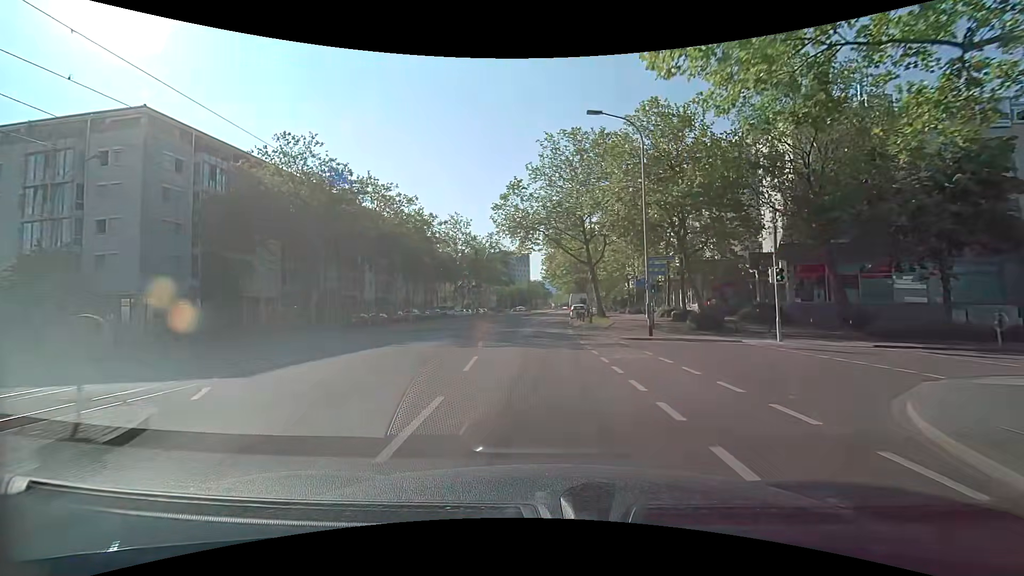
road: tertiary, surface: asphalt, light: Day
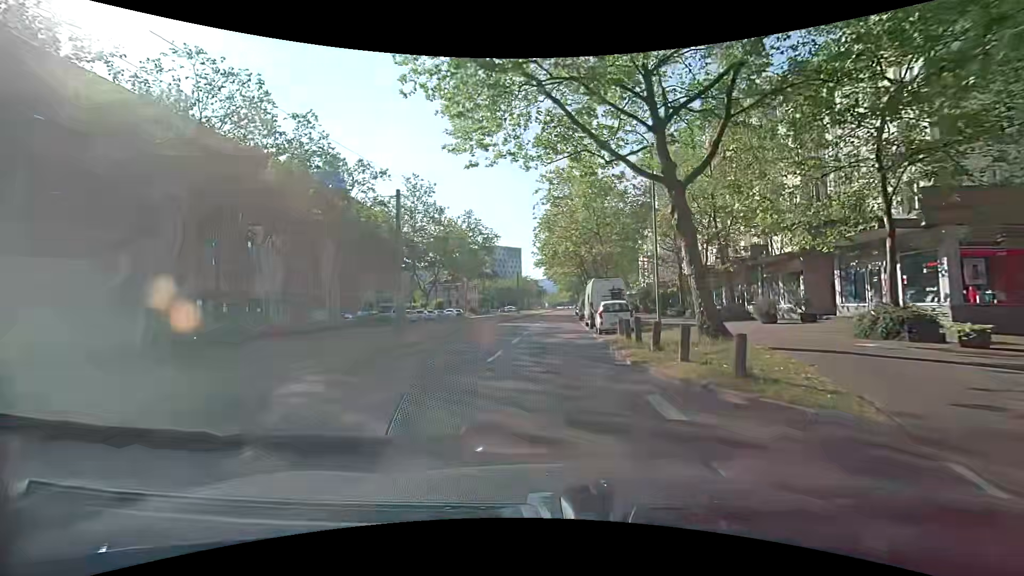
(-0.1, +27.2) m; +1°
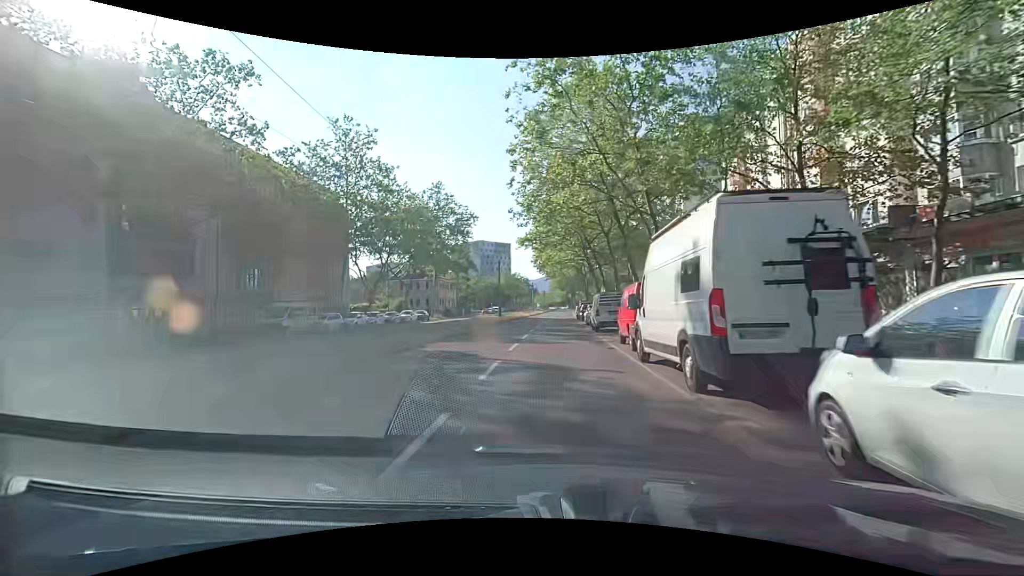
(+0.2, +20.6) m; 0°
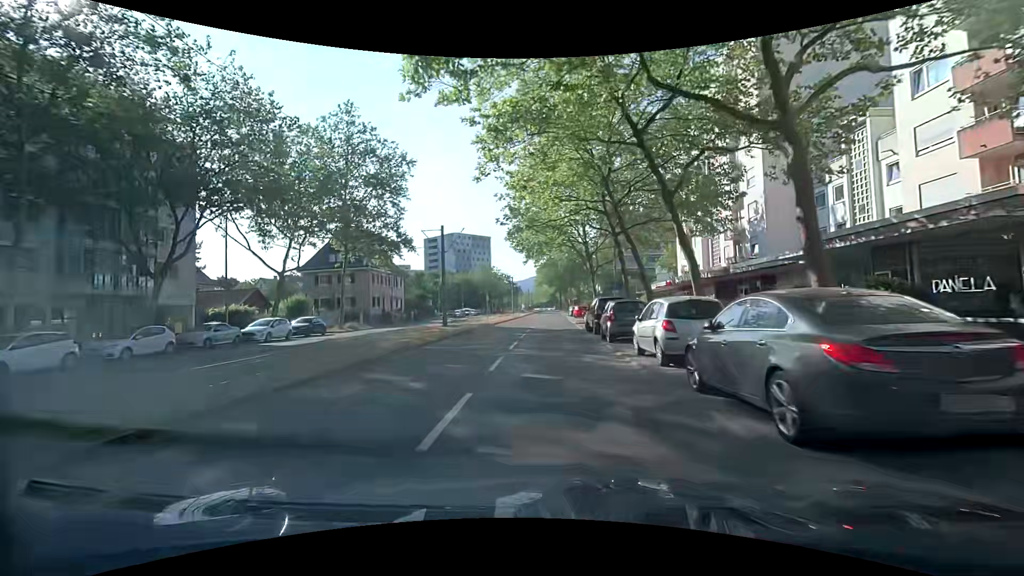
(+0.8, +28.0) m; +2°
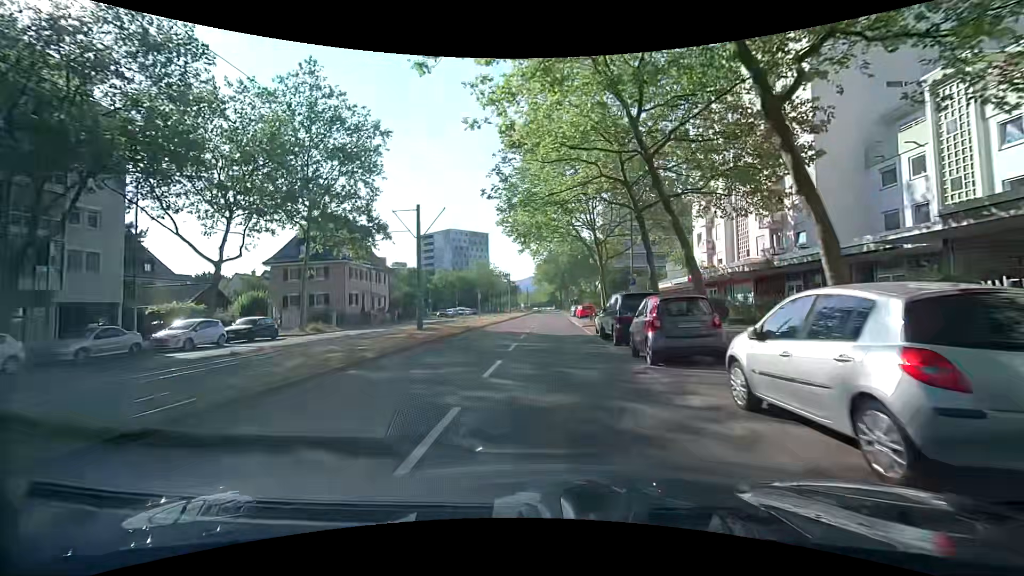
(+0.1, +7.1) m; +1°
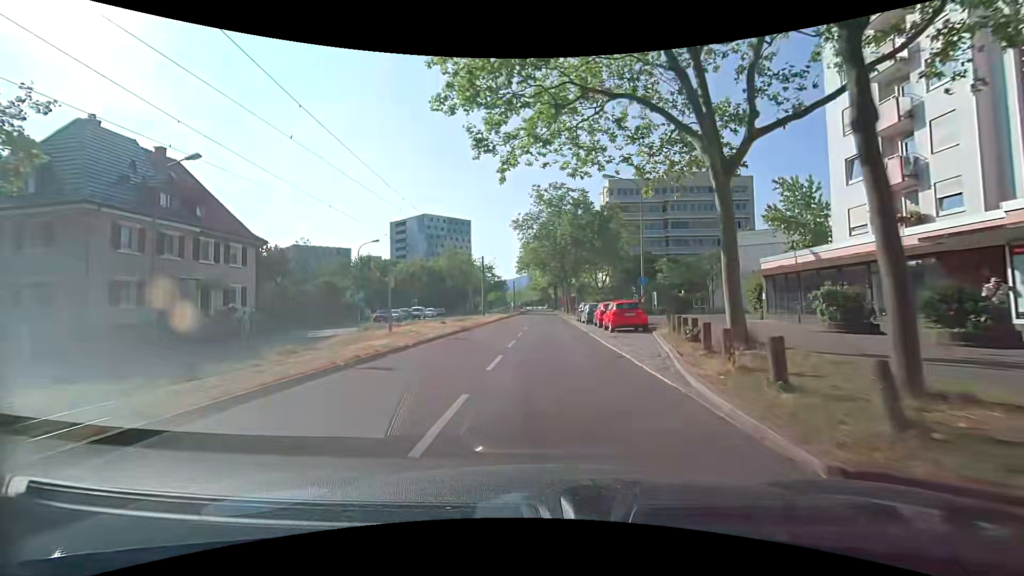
(-0.1, +28.9) m; 0°
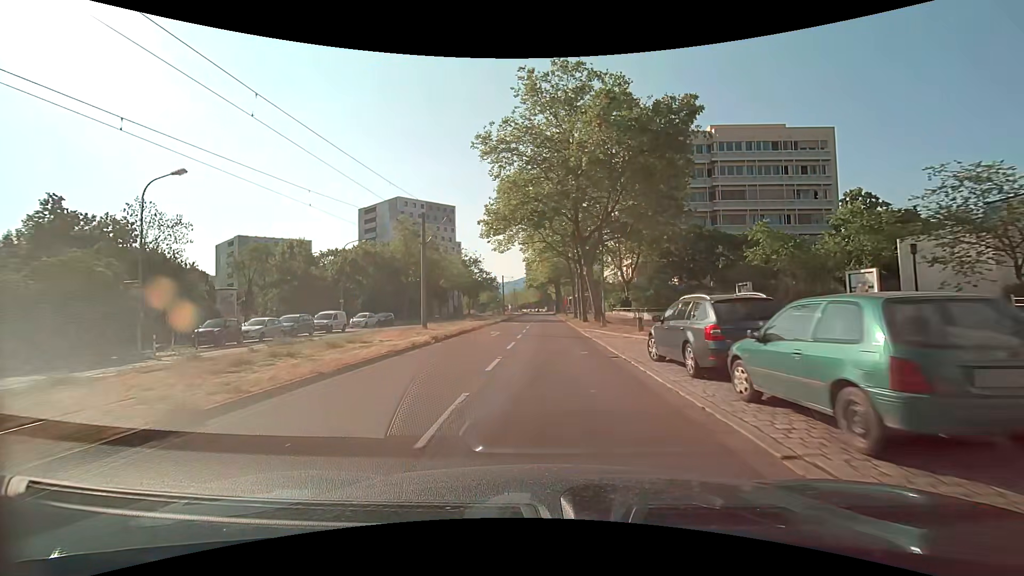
(+0.1, +29.5) m; 0°
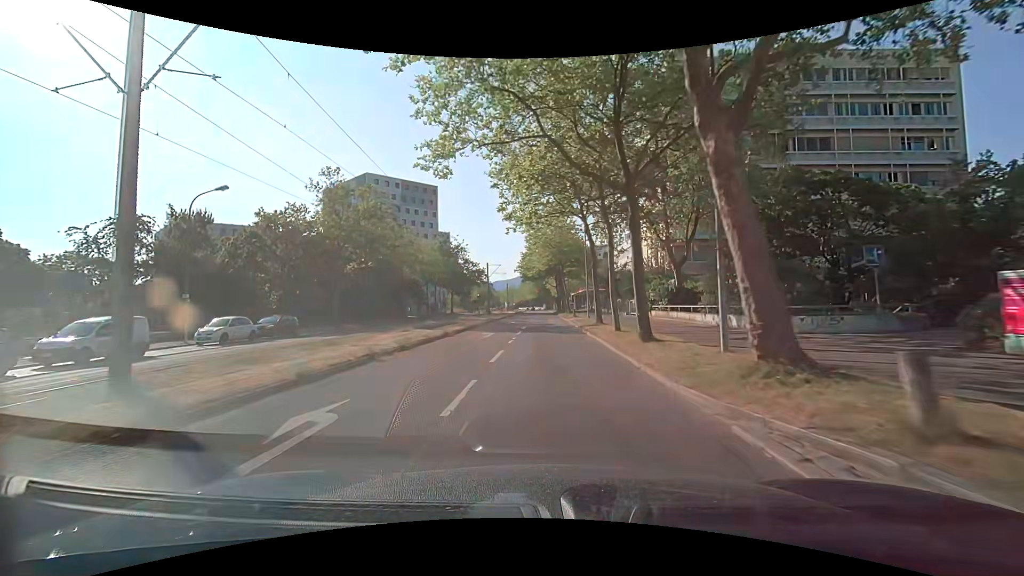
(+0.2, +22.4) m; +1°
(0, +10) (0, +20) (0, +30) (0, +40) (0, +50) (0, +60) (0, +70) (0, +80) (-1, +90) (-1, +100) m
